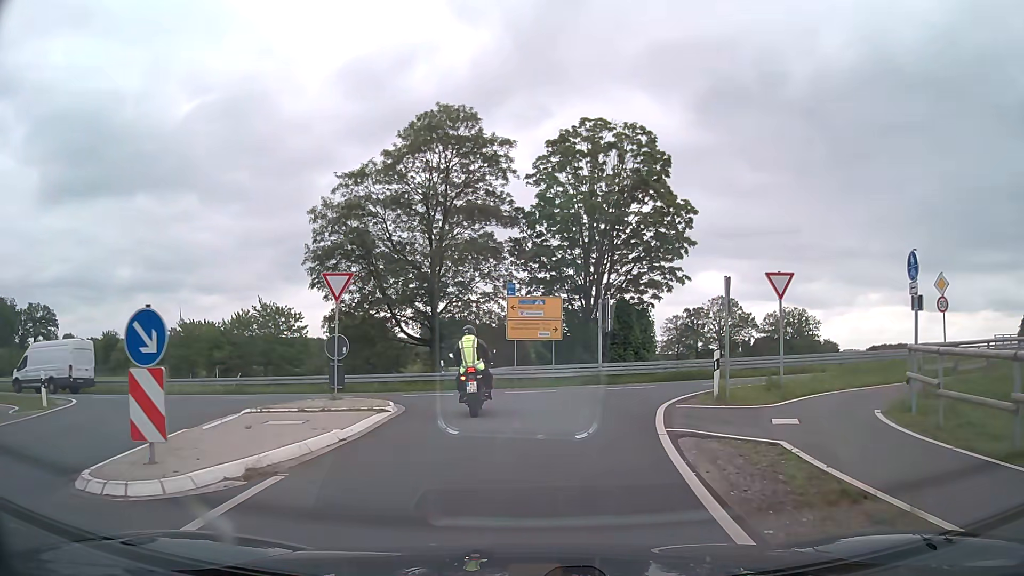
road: secondary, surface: asphalt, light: Day
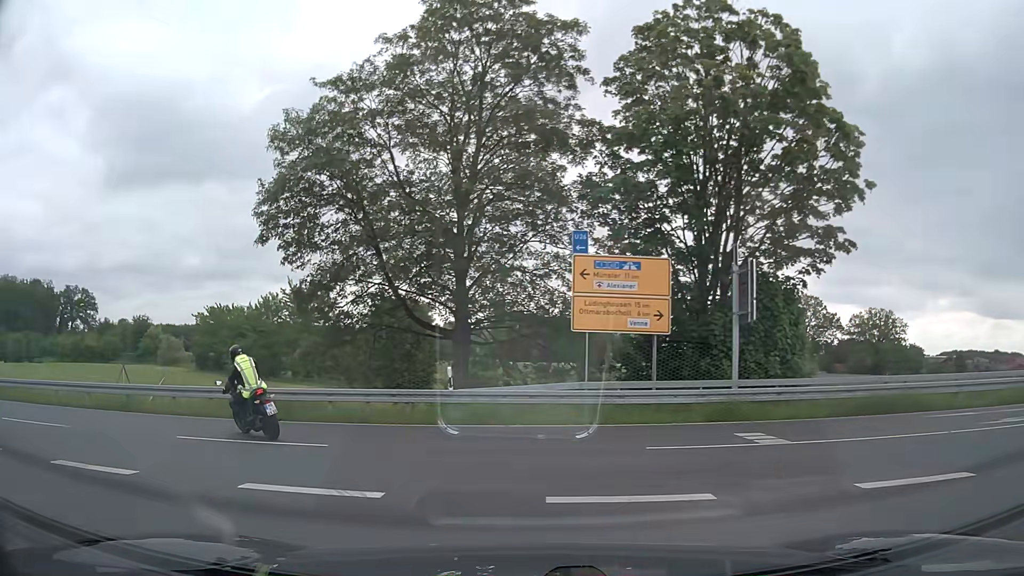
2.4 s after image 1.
(+0.1, +14.1) m; -6°
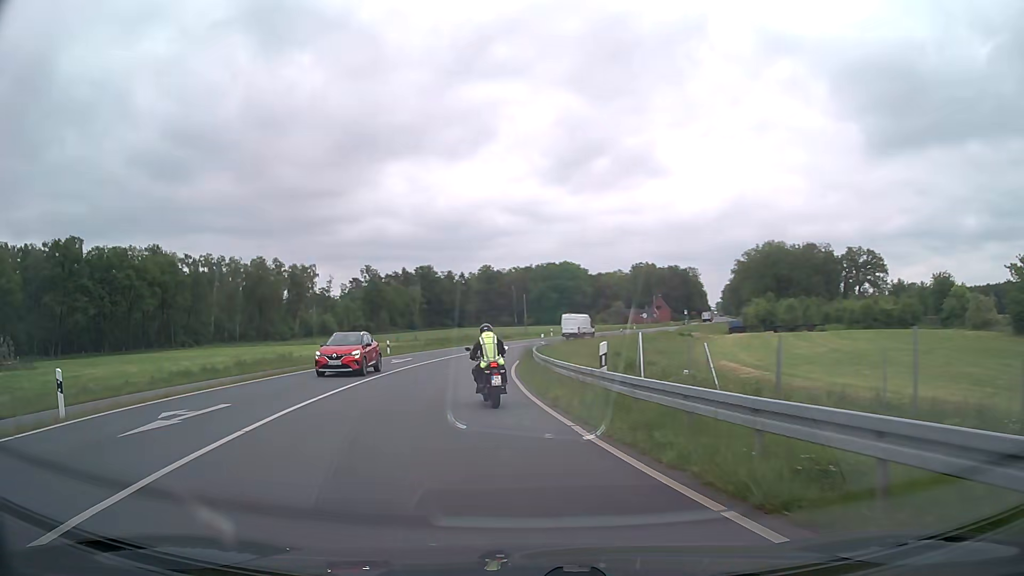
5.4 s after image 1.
(-11.1, +15.5) m; -68°
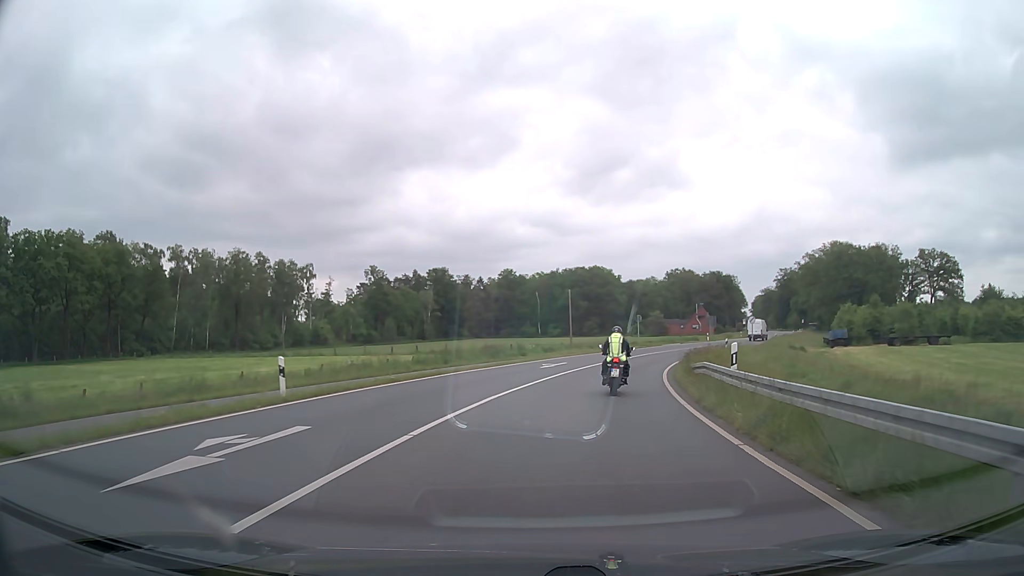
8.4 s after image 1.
(-3.1, +29.0) m; -2°
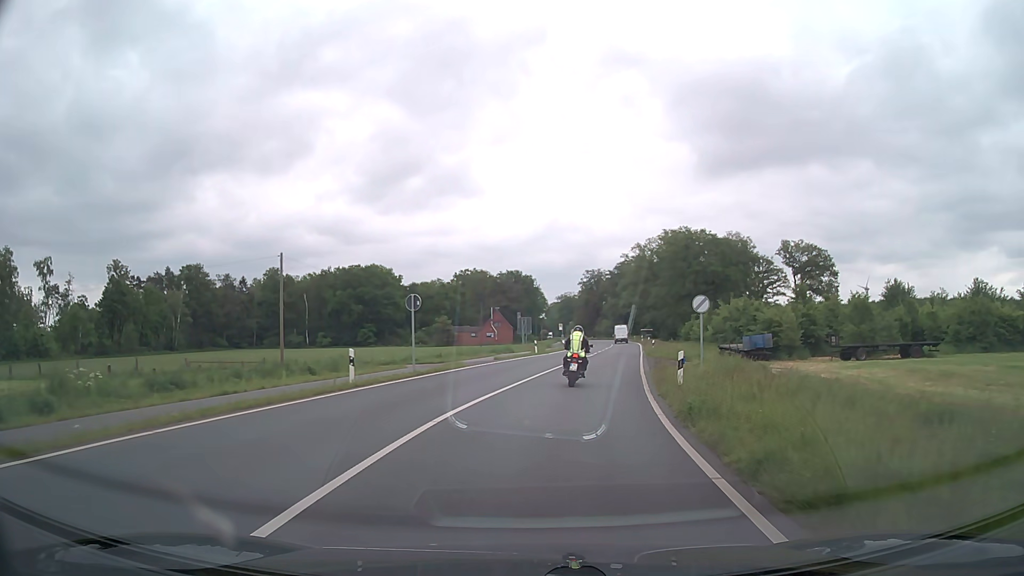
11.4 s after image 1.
(+5.7, +35.5) m; +18°
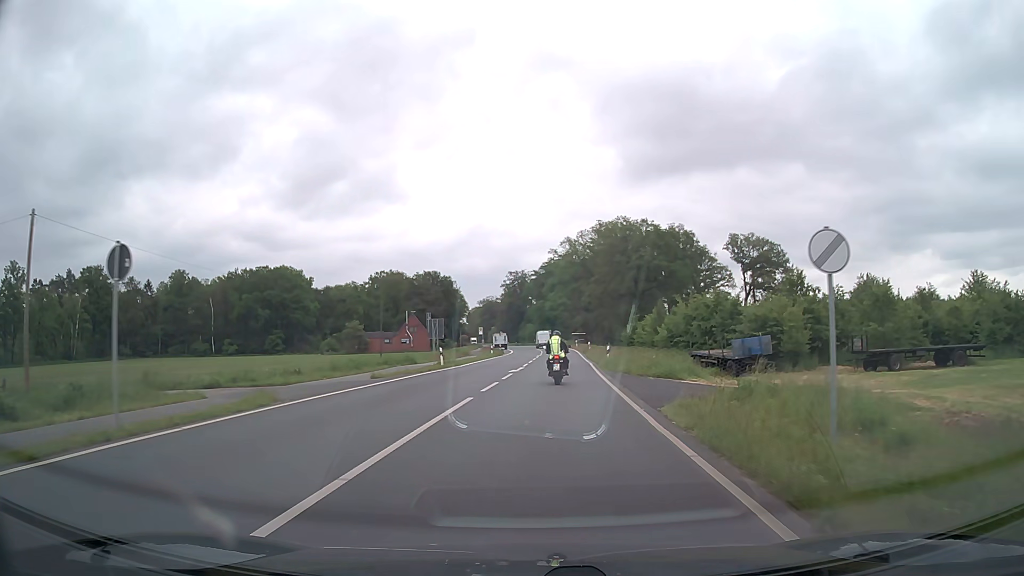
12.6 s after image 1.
(+1.0, +15.6) m; +7°
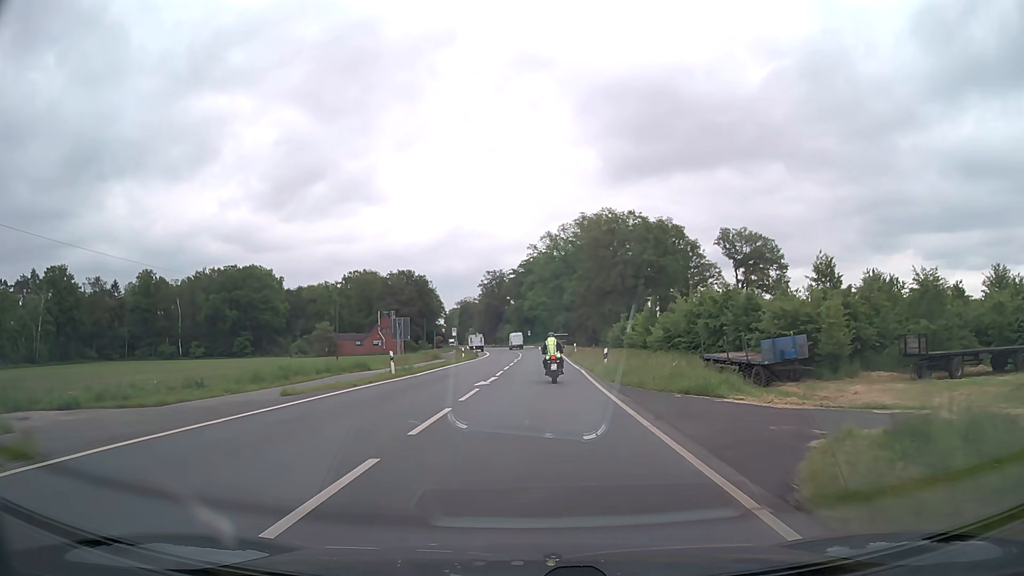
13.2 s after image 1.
(+0.1, +8.3) m; +2°
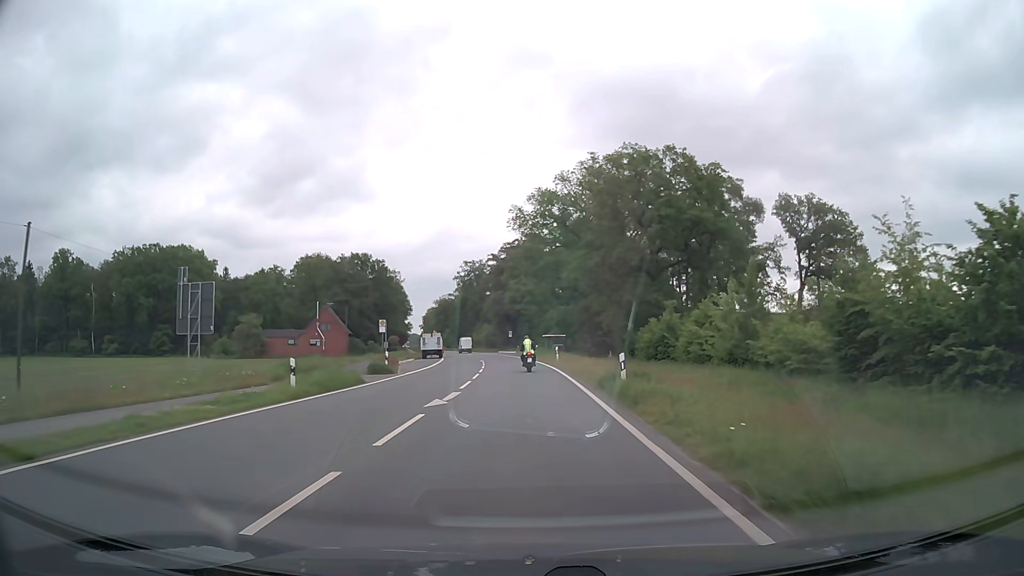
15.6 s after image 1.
(+0.9, +37.2) m; +1°
(0, +10) (0, +20) (0, +30) (-1, +40) (-1, +50) (-2, +60) (-3, +70) (-4, +80) (-5, +90) (-7, +100) m
